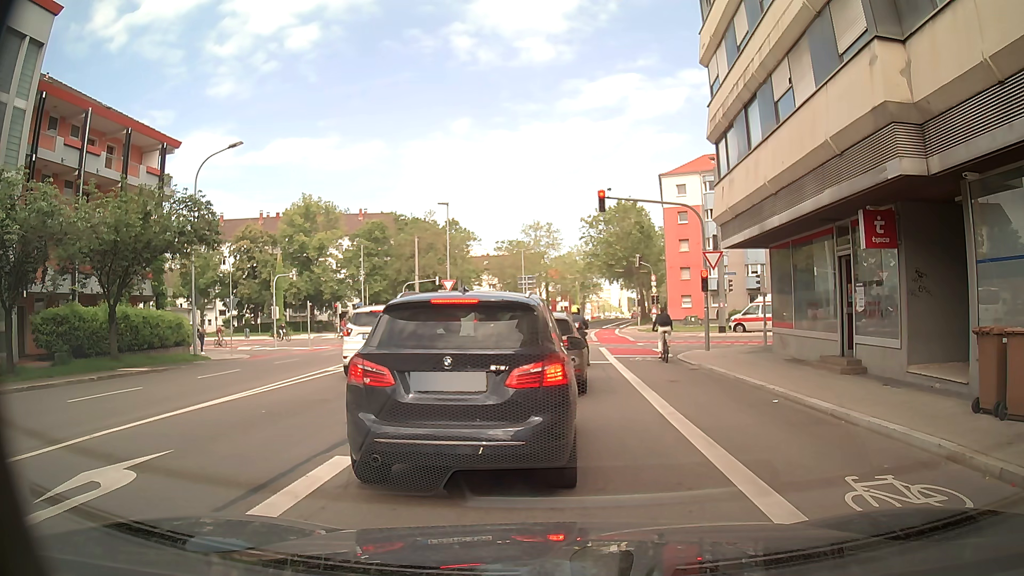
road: secondary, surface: asphalt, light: Day
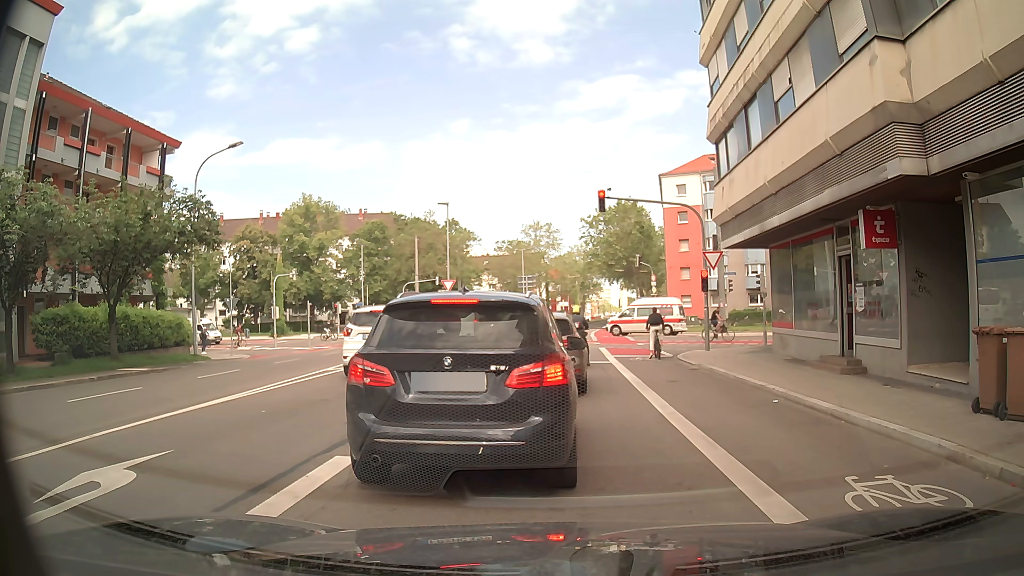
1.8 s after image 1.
(0.0, 0.0) m; 0°
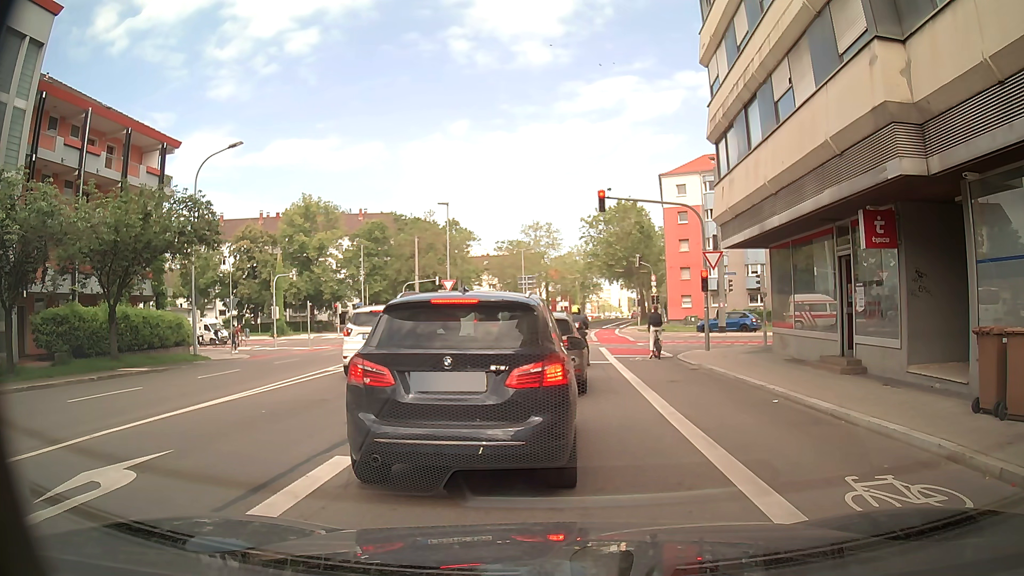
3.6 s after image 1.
(0.0, 0.0) m; 0°
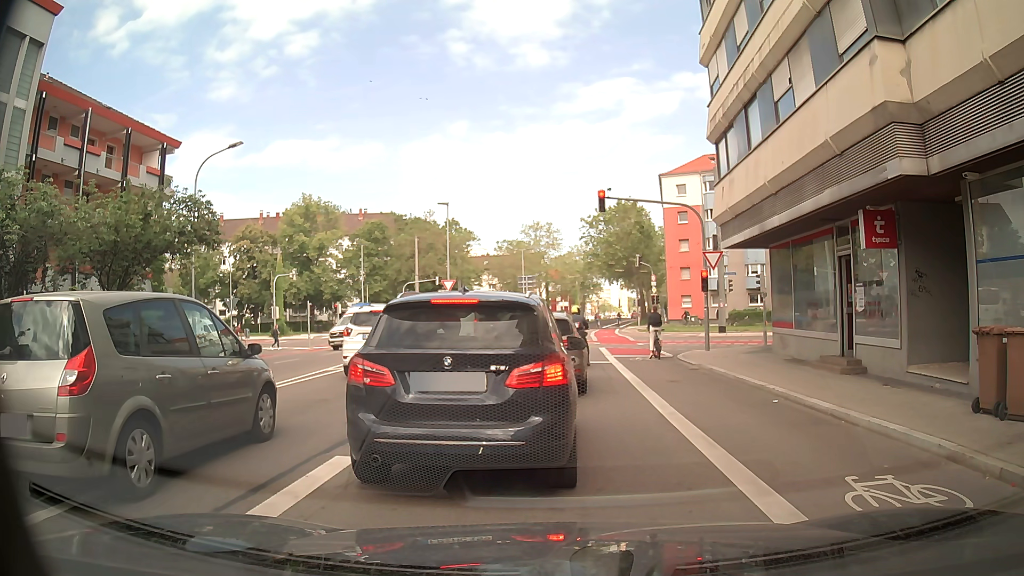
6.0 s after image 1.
(0.0, 0.0) m; 0°
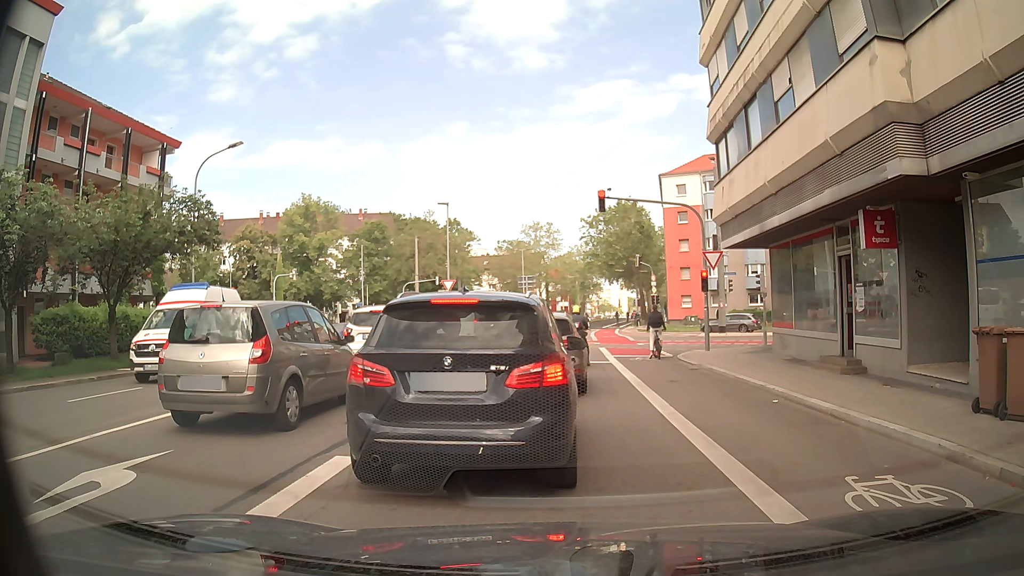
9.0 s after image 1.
(0.0, 0.0) m; 0°
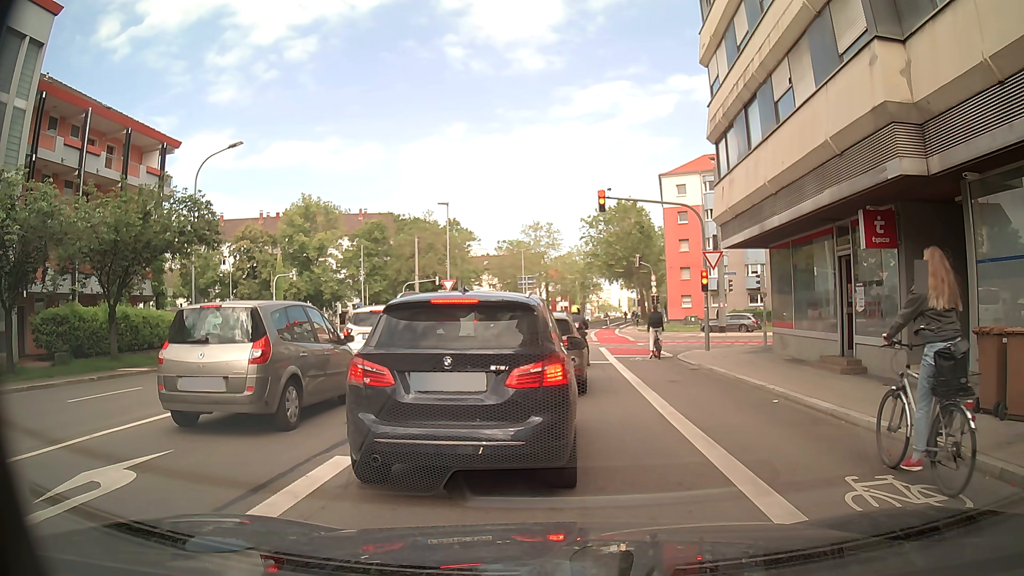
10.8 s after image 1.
(0.0, 0.0) m; 0°
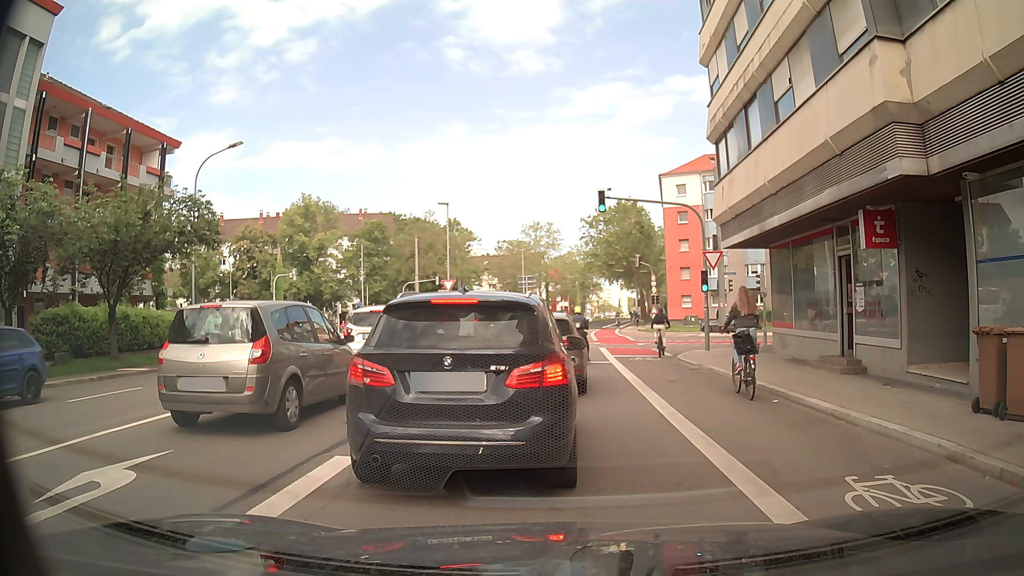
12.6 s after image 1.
(0.0, 0.0) m; 0°
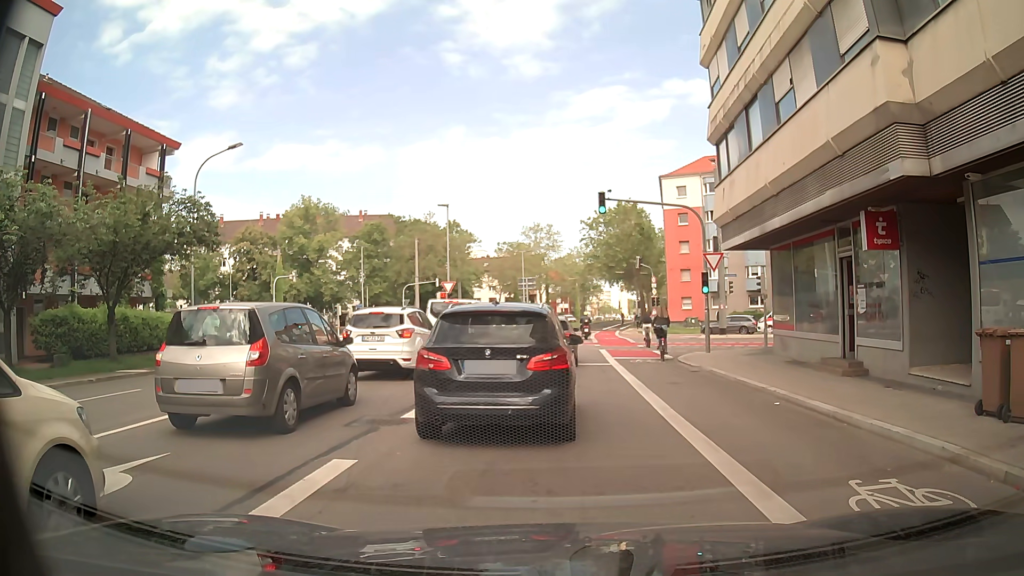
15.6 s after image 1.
(0.0, 0.0) m; 0°
(+1, +10) (+1, +20) (+2, +30) (+3, +40) (+4, +50) (+6, +60) (+7, +70) (+10, +79) (+12, +89) (+14, +99) m
